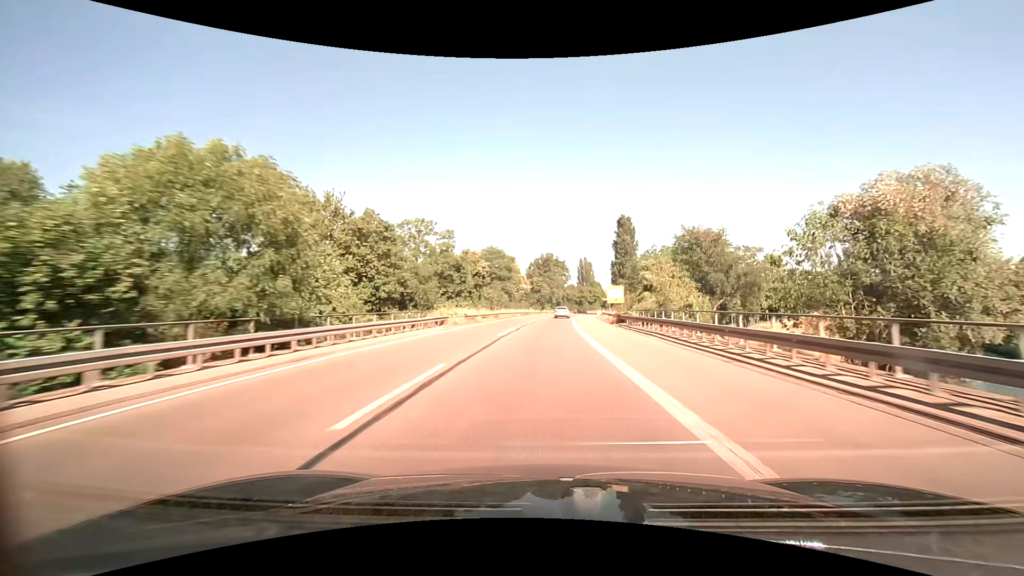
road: trunk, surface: asphalt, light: Day
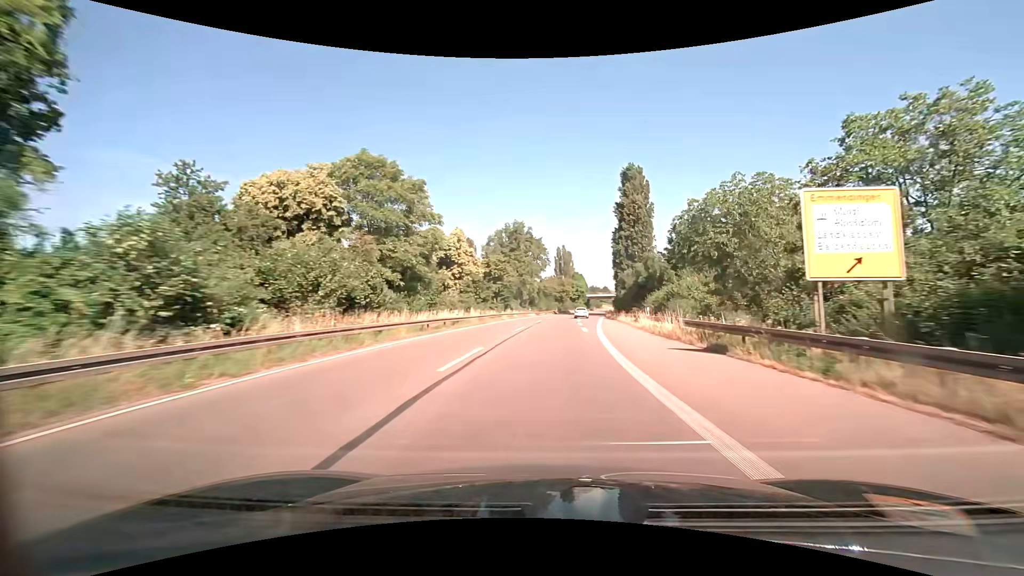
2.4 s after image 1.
(+1.2, +53.7) m; +3°
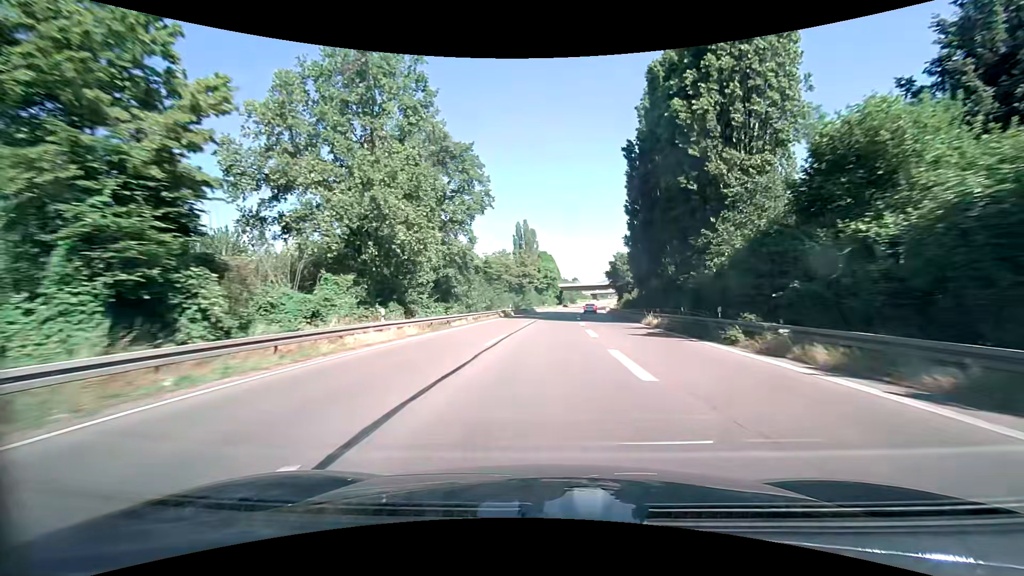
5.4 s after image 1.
(+2.8, +66.9) m; +4°
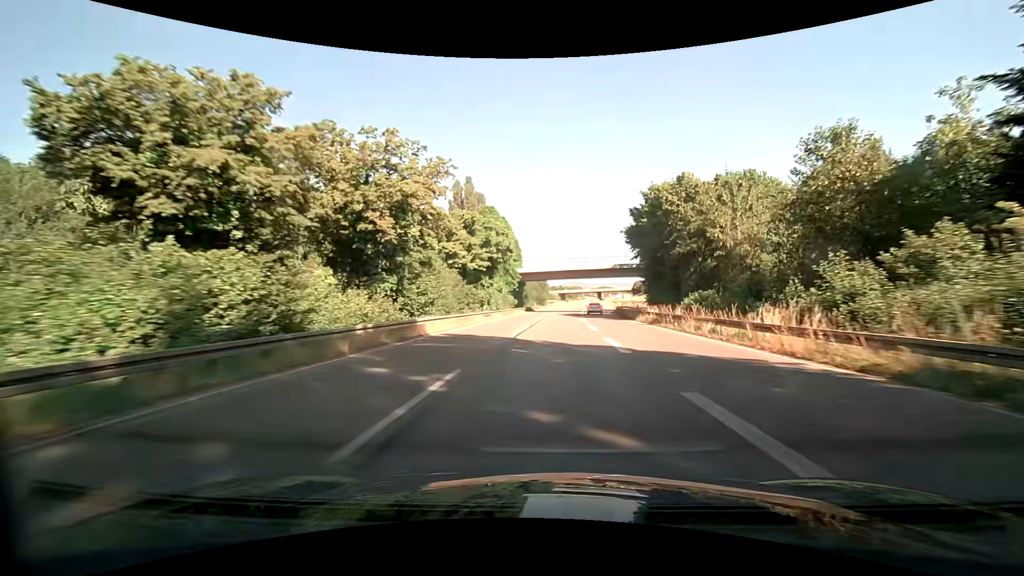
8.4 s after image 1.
(+2.1, +67.3) m; +4°
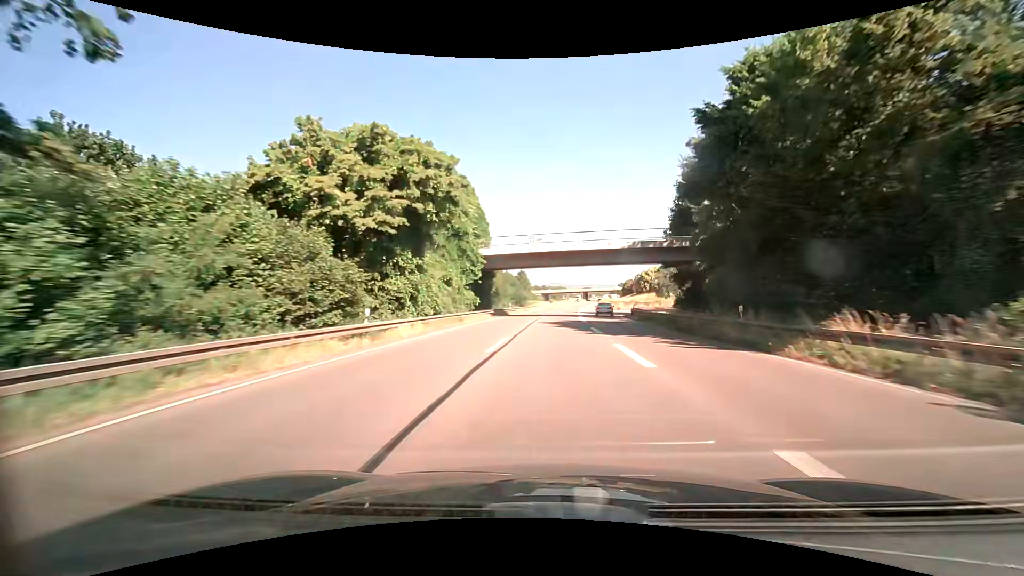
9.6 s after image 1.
(+0.6, +27.0) m; +2°
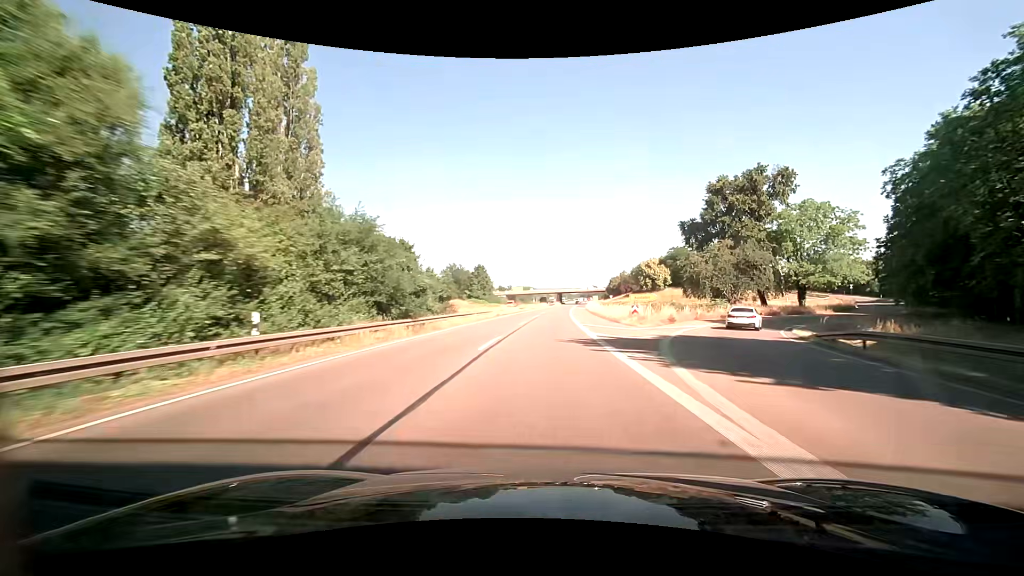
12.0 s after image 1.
(+1.6, +54.0) m; +2°
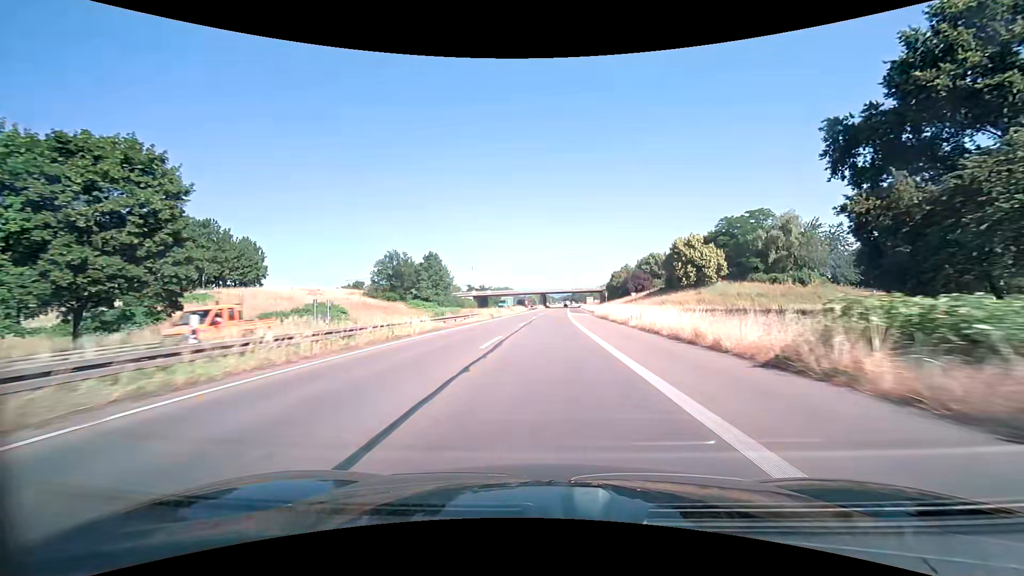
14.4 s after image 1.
(+2.2, +54.2) m; +3°
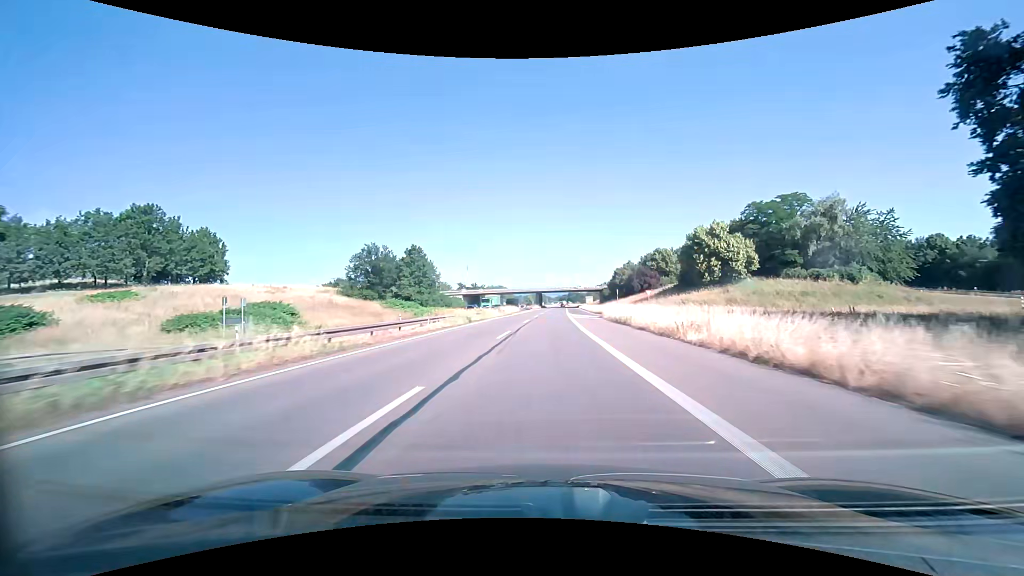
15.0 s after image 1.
(0.0, +13.6) m; 0°
